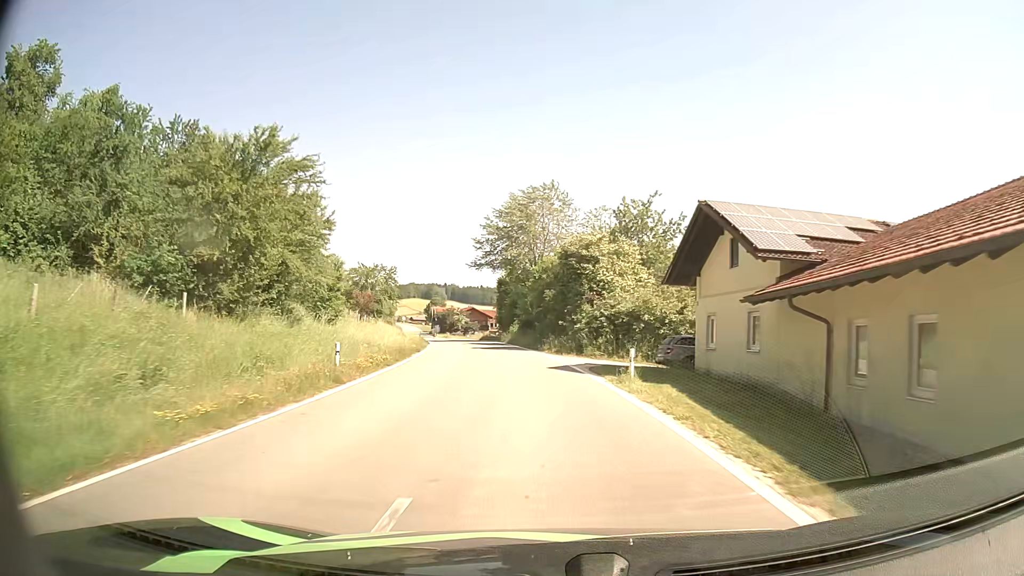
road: tertiary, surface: asphalt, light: Day
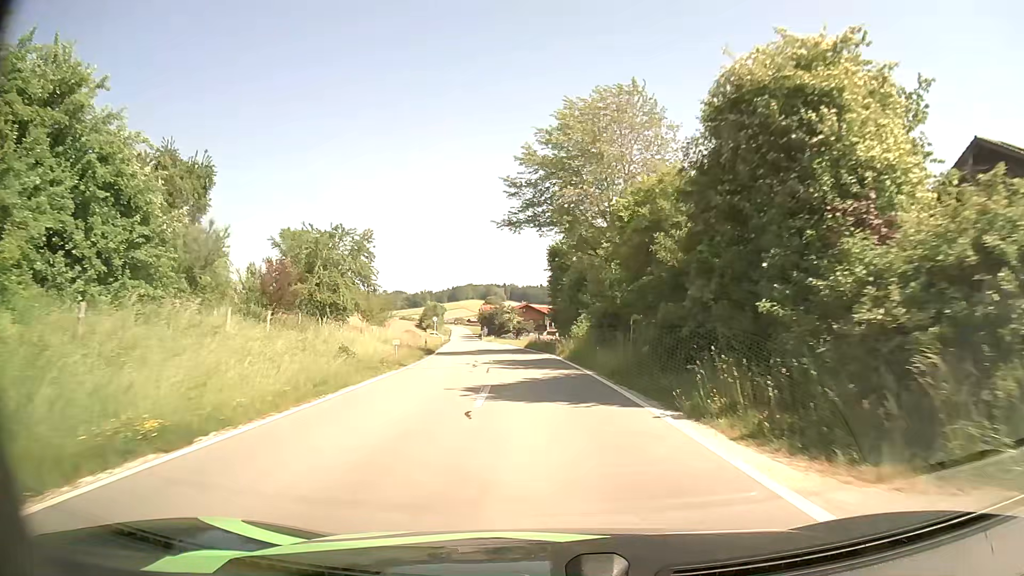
(-1.2, +26.2) m; -5°
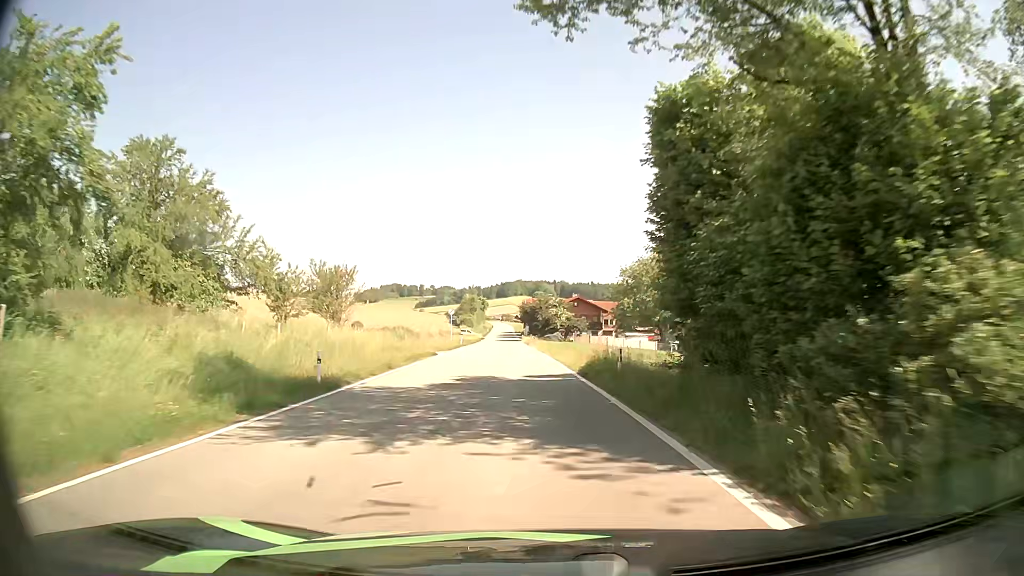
(-1.1, +26.5) m; -4°
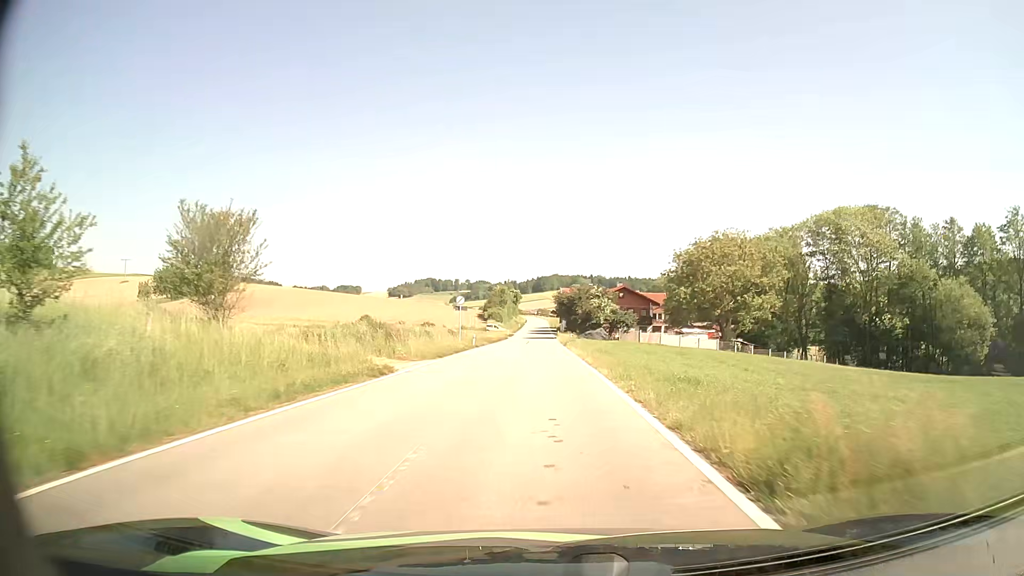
(-0.5, +18.0) m; -3°
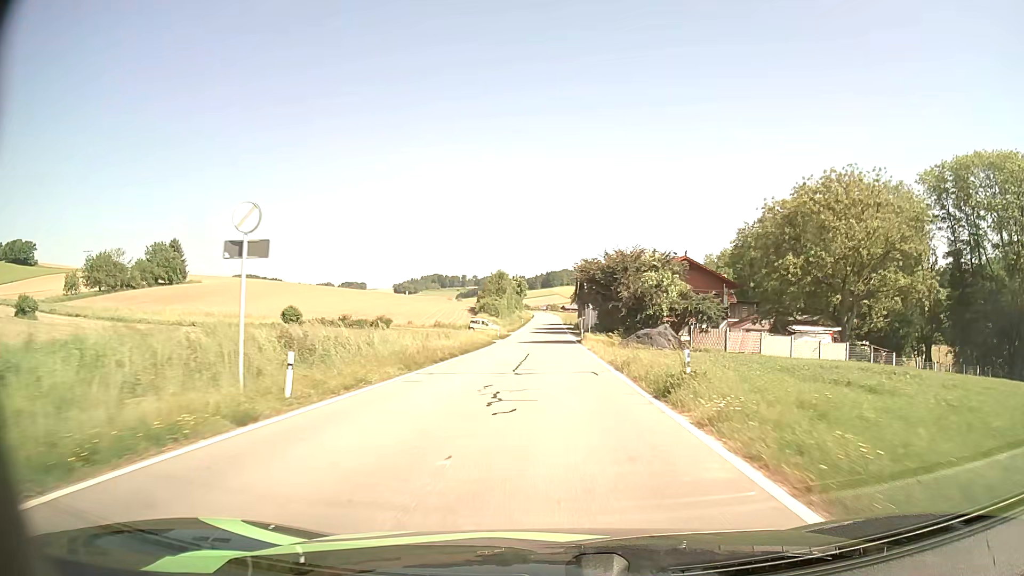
(-0.6, +37.8) m; -1°
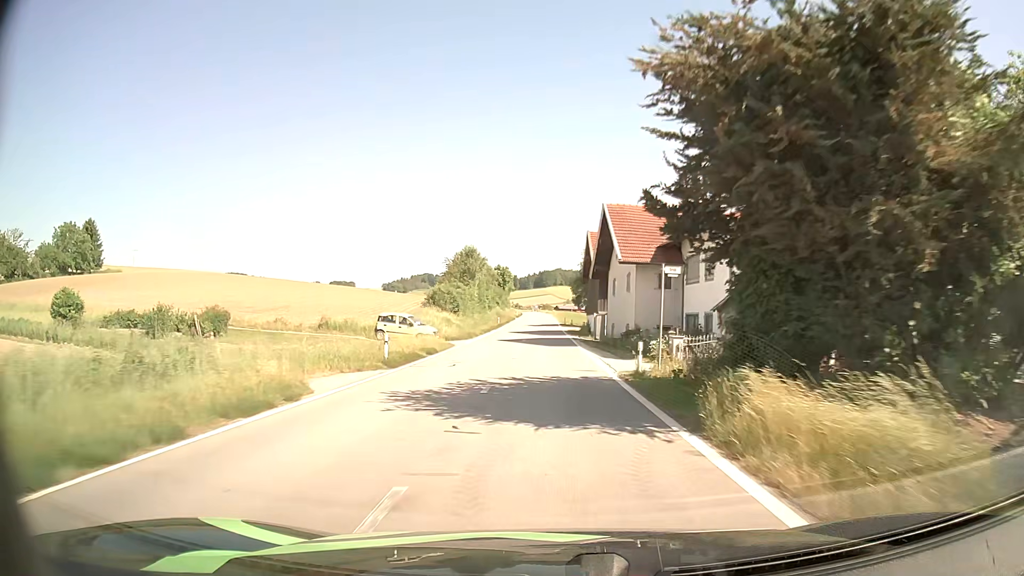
(+0.5, +38.0) m; +1°
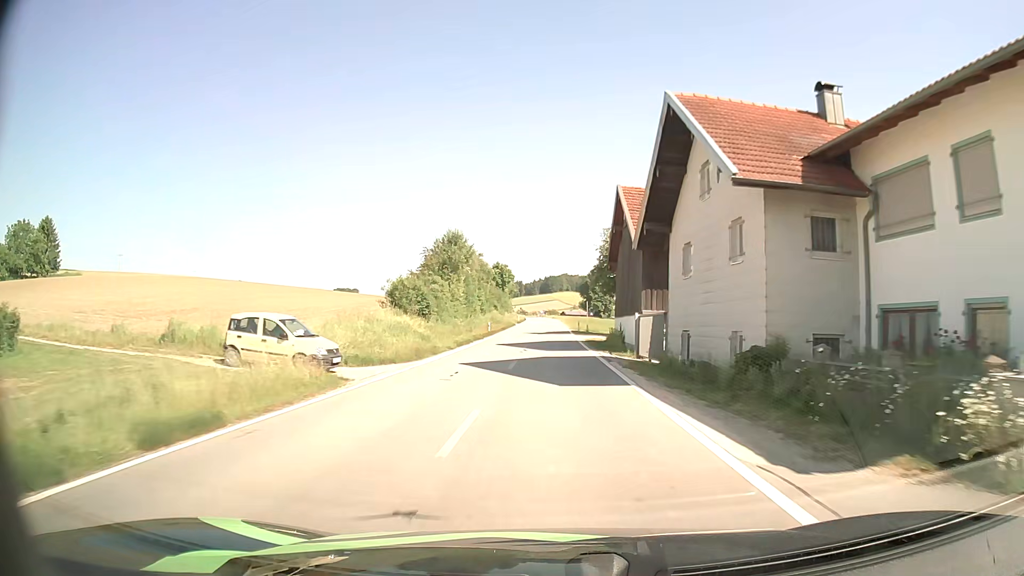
(-0.1, +18.8) m; 0°
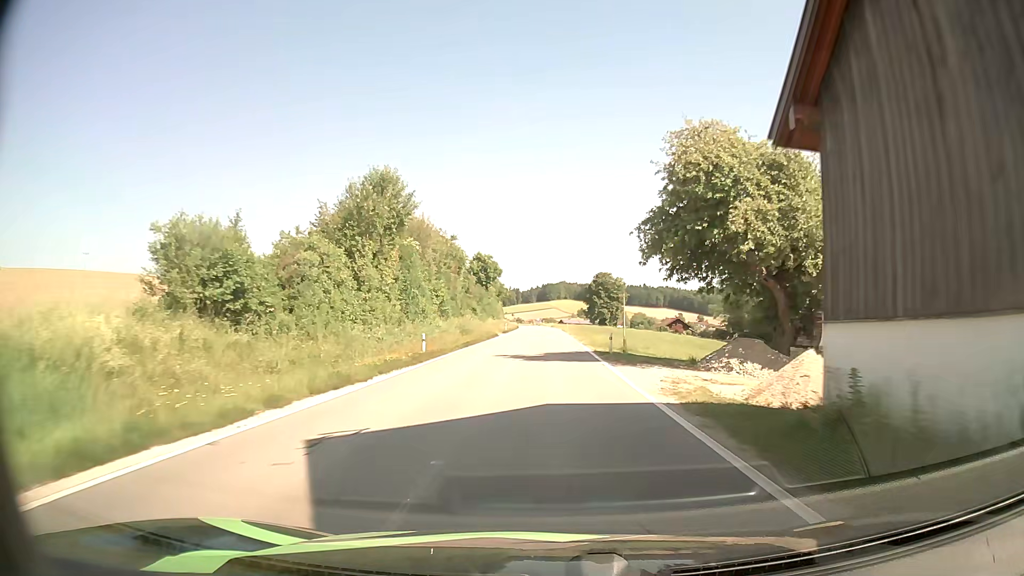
(-0.2, +28.2) m; 0°
(0, +10) (0, +20) (0, +30) (0, +40) (0, +50) (0, +60) (0, +70) (0, +80) (0, +90) (0, +100) m
